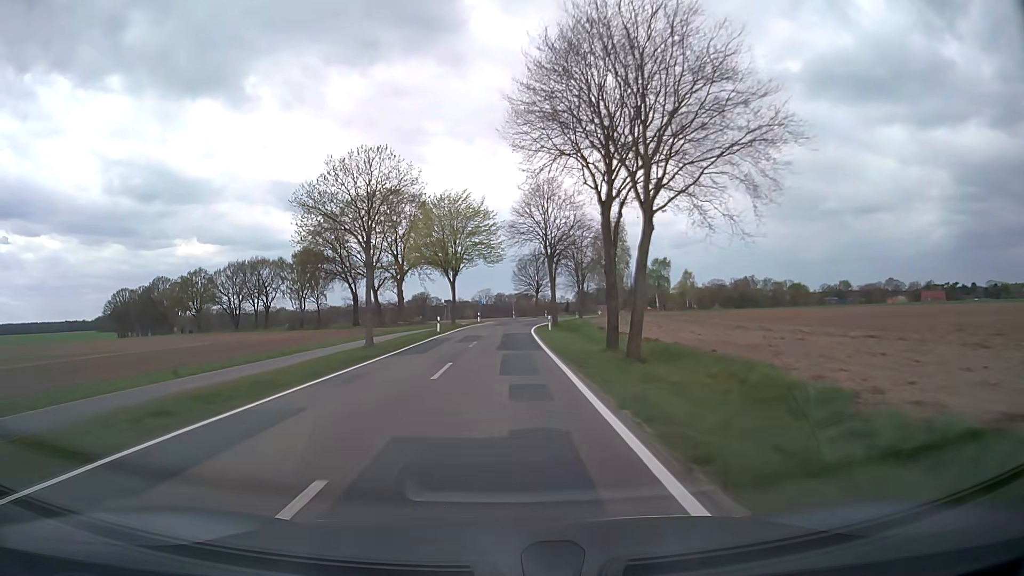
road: secondary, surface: asphalt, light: Day
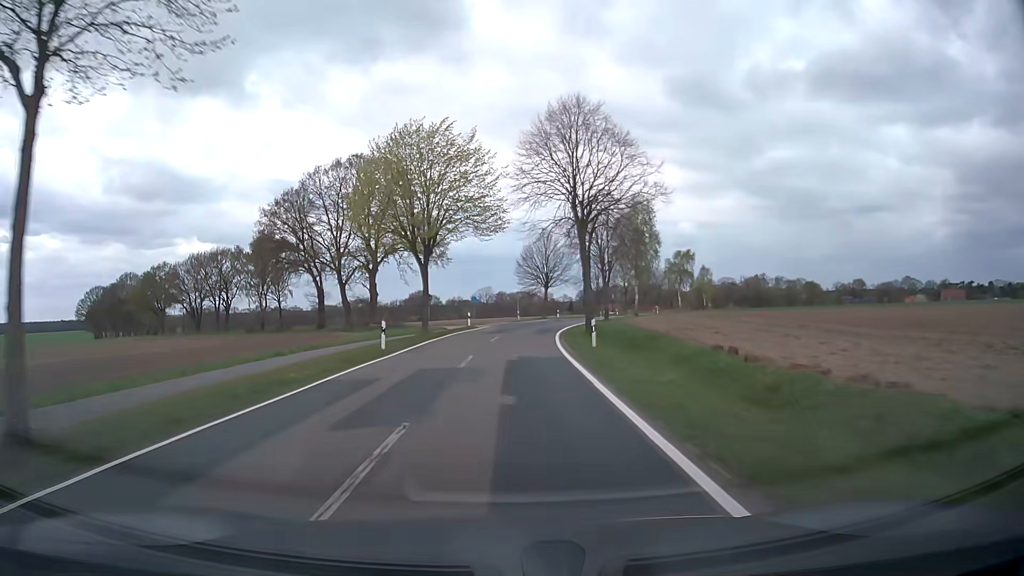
(-0.1, +21.6) m; 0°
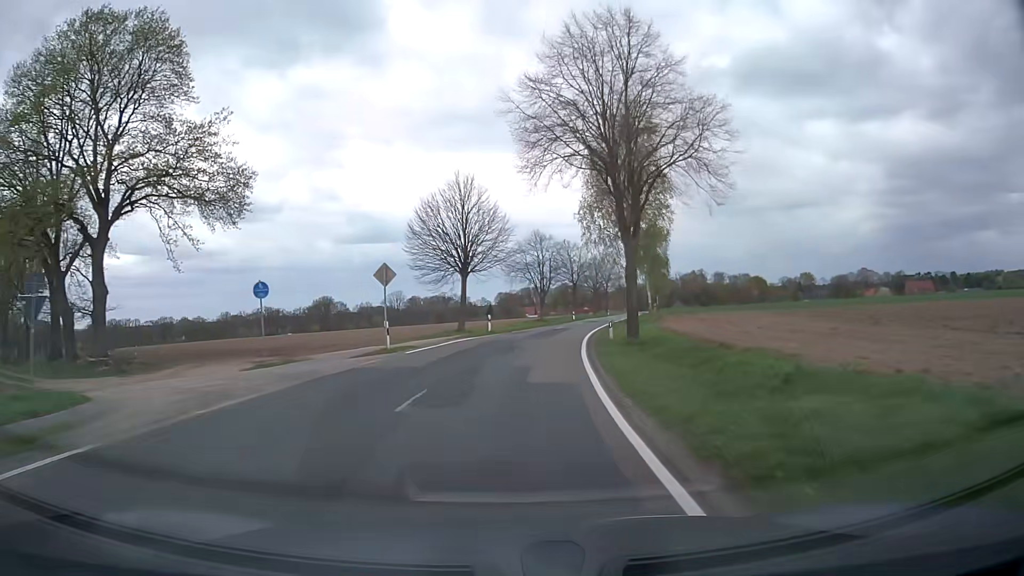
(+2.5, +43.4) m; +7°
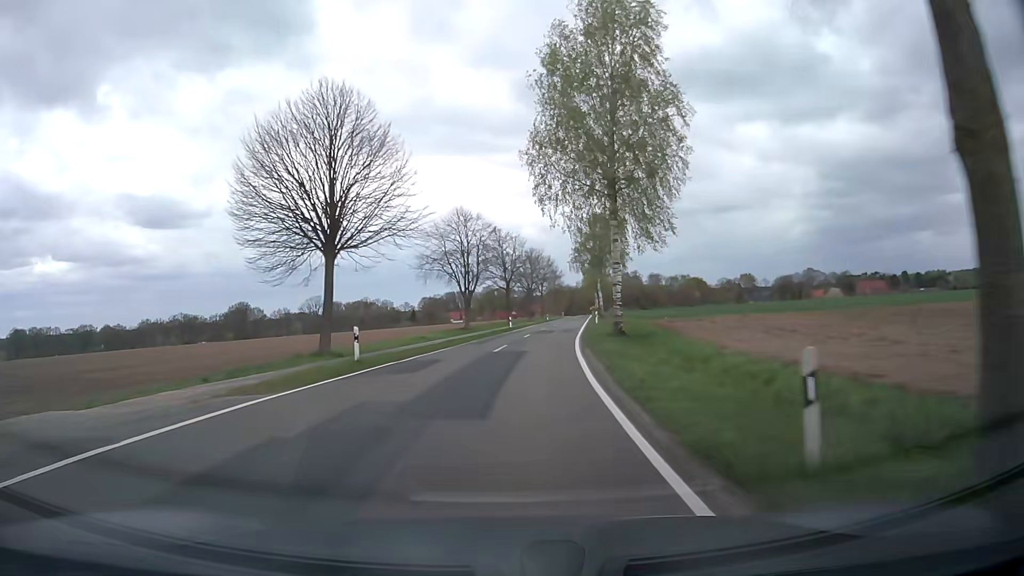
(+1.3, +21.8) m; +6°
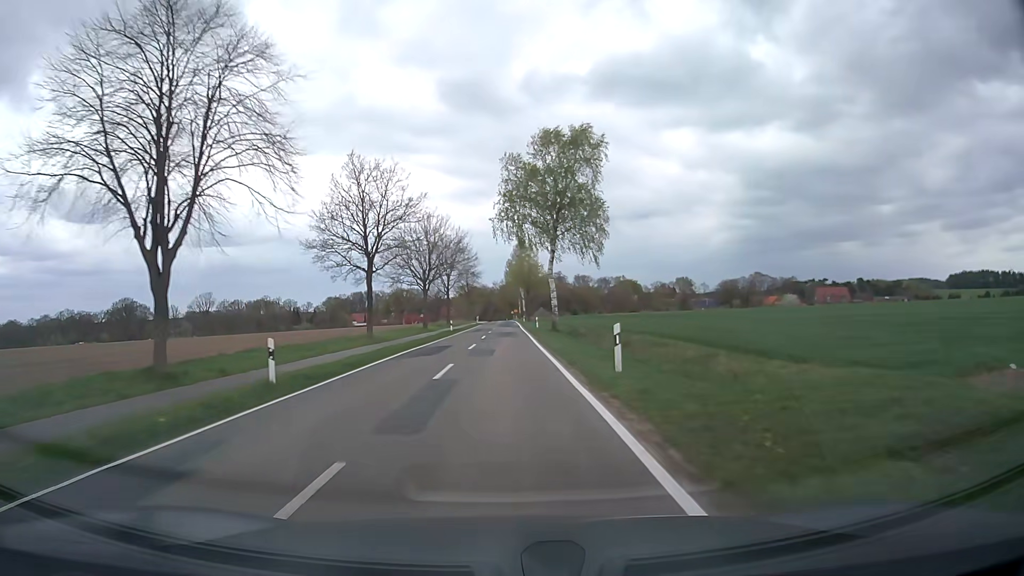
(+3.8, +44.3) m; +7°
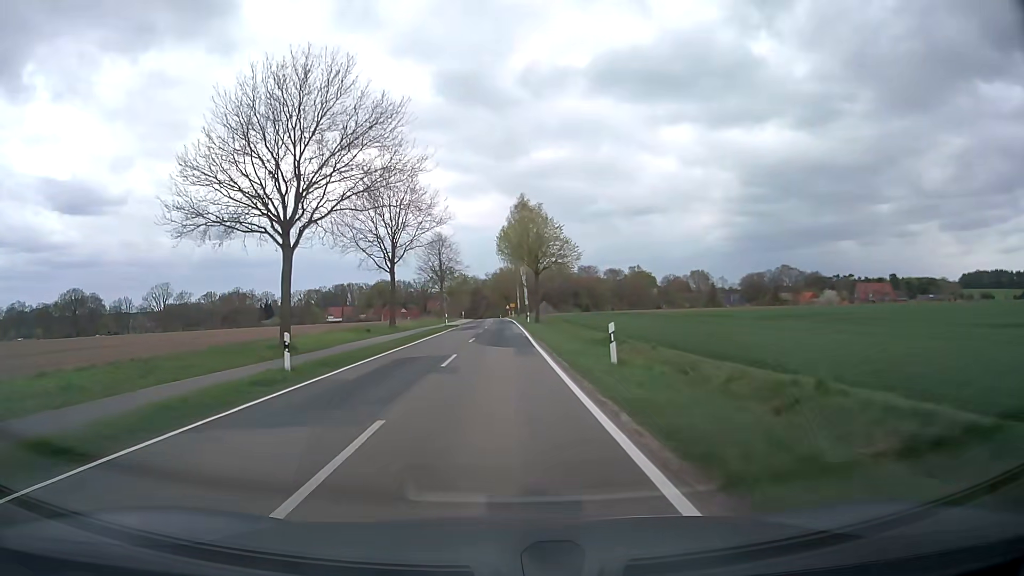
(+0.4, +45.6) m; 0°
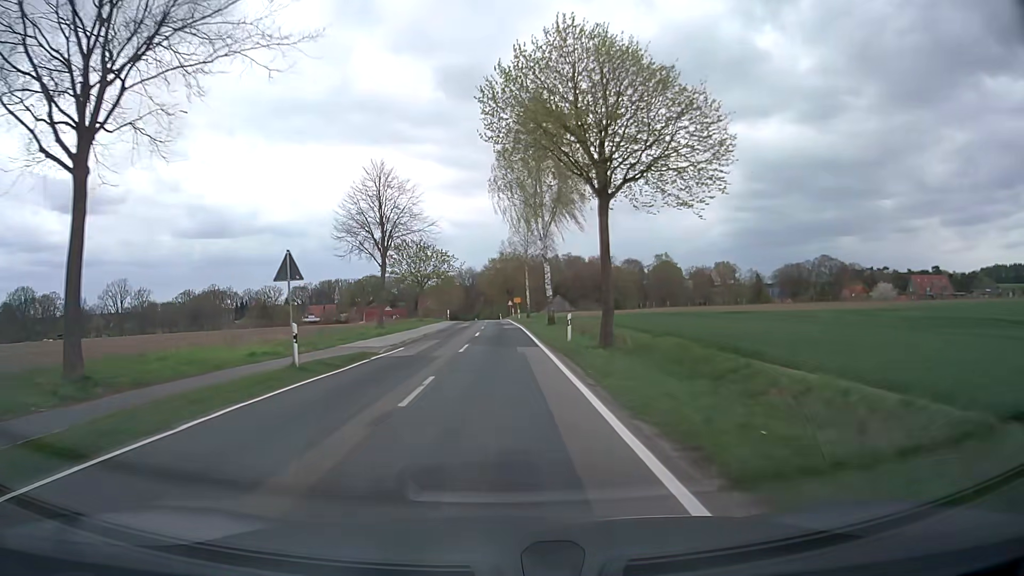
(+0.2, +42.7) m; 0°
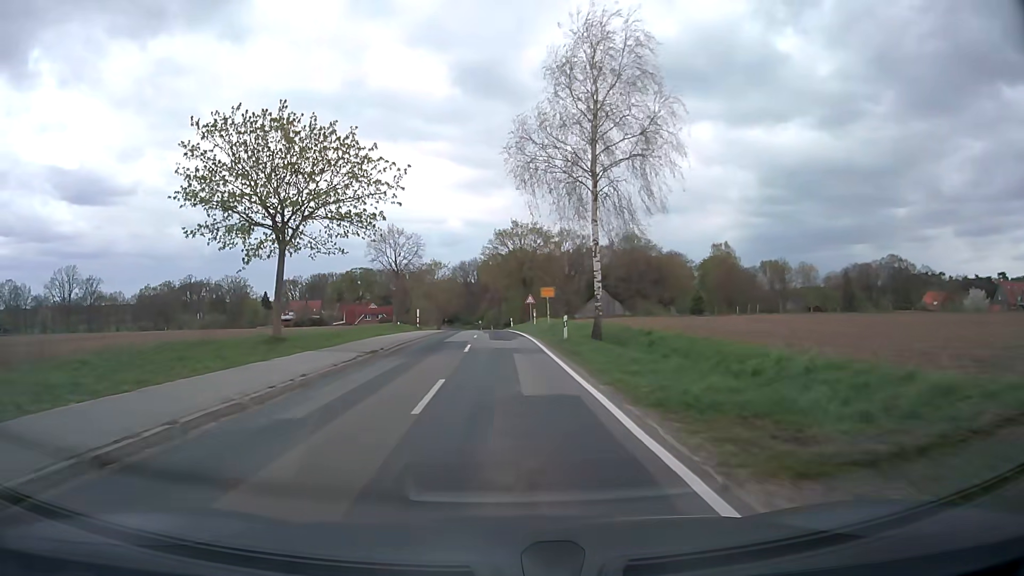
(-0.4, +48.4) m; -1°
(0, +10) (0, +20) (0, +30) (0, +40) (0, +50) (-1, +60) (-1, +70) (-2, +80) (-2, +90) (-3, +100) m
